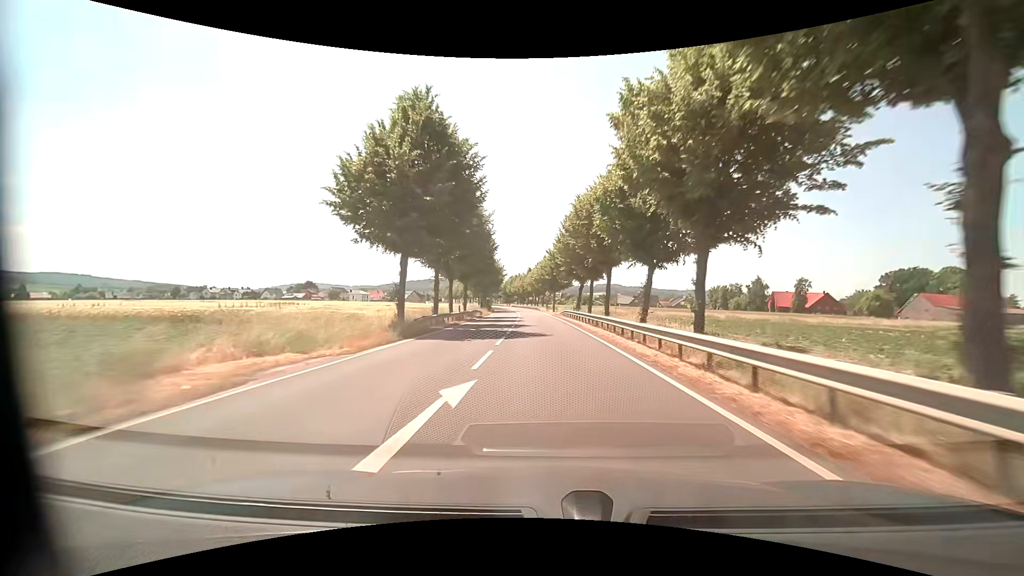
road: primary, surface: asphalt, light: Day
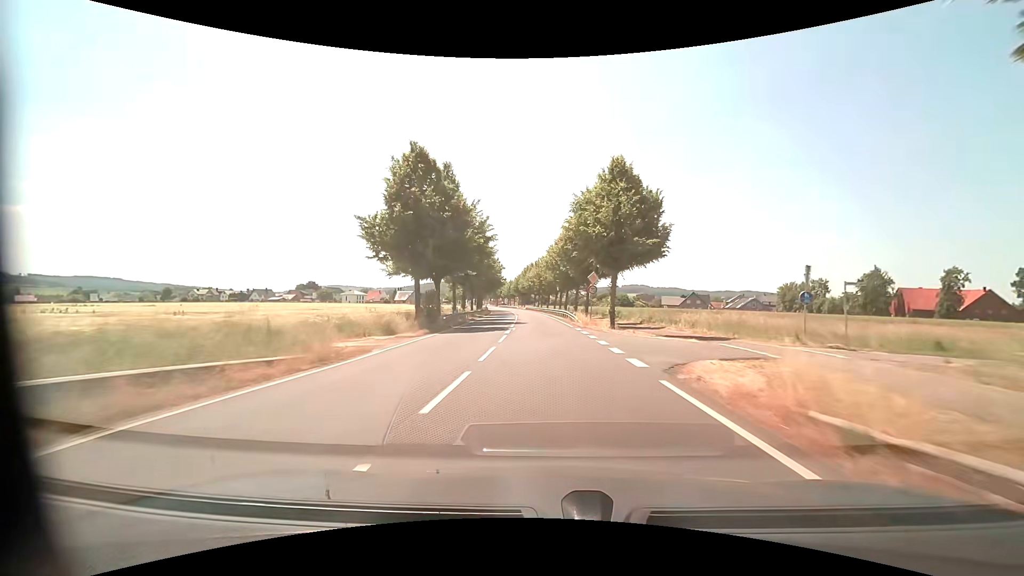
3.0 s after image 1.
(-0.9, +51.8) m; -2°
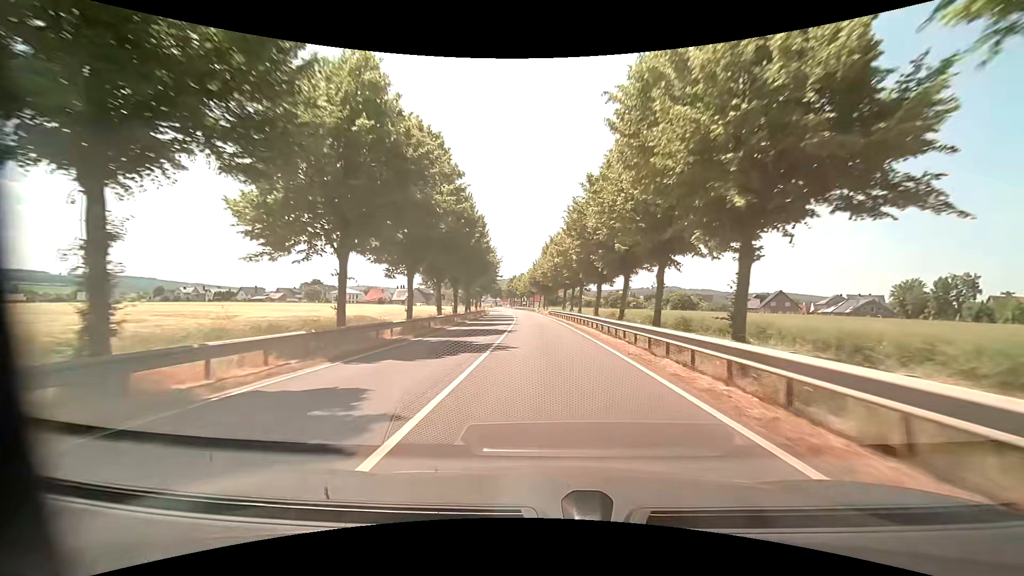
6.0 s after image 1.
(-1.5, +50.4) m; -3°
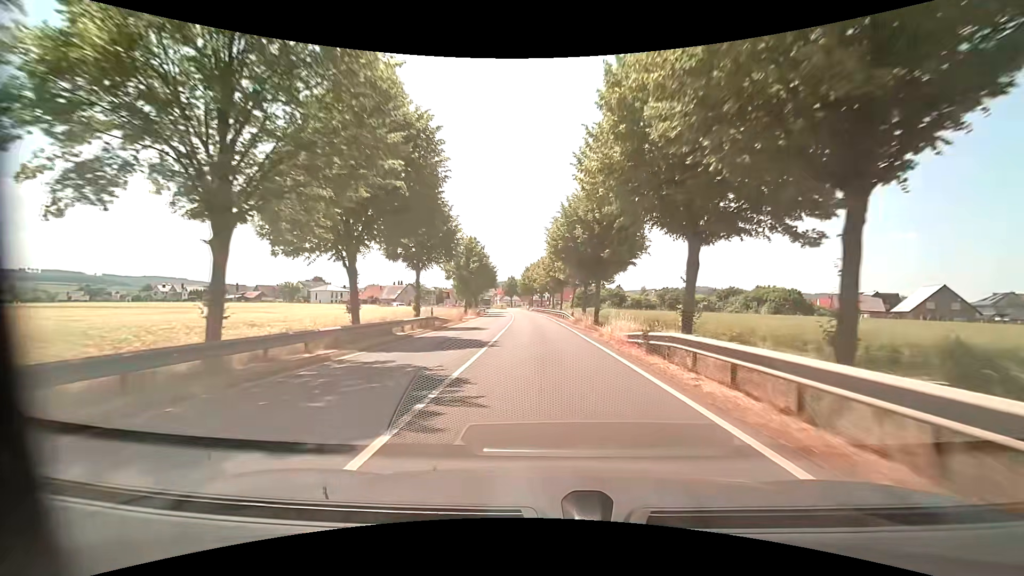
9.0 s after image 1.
(-1.3, +48.4) m; -3°
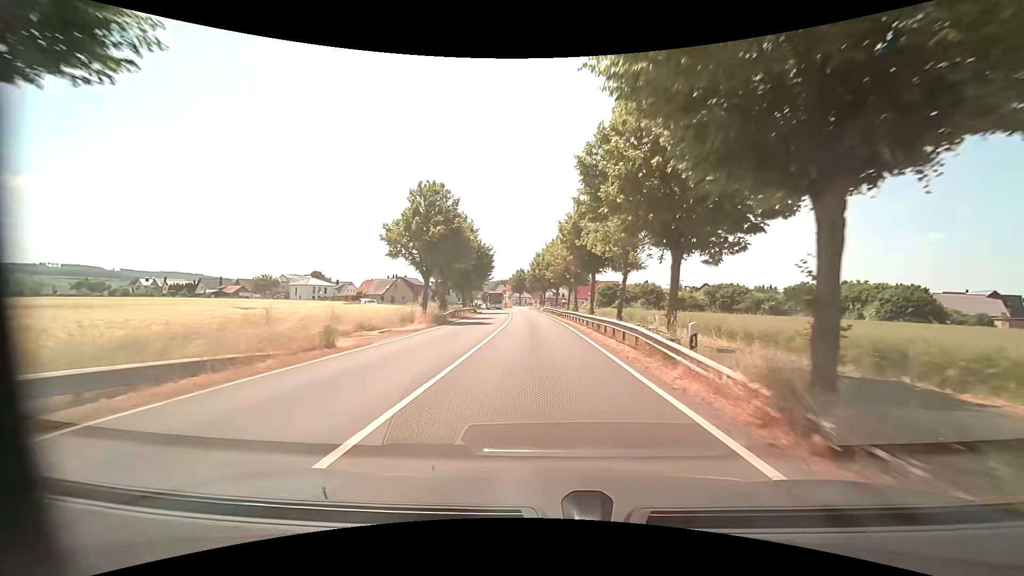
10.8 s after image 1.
(-0.3, +26.9) m; -2°
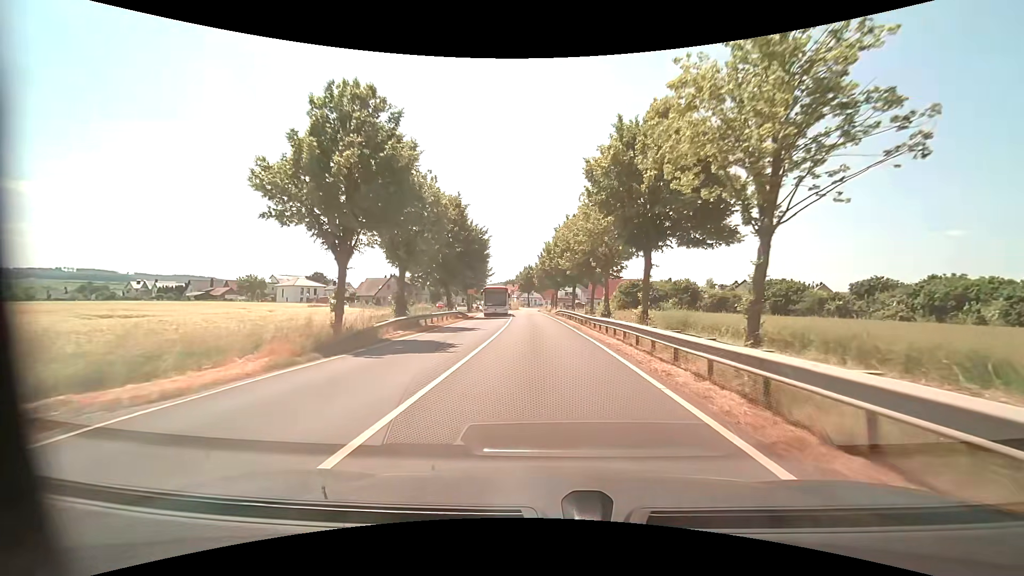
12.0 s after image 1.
(-0.1, +16.2) m; -1°
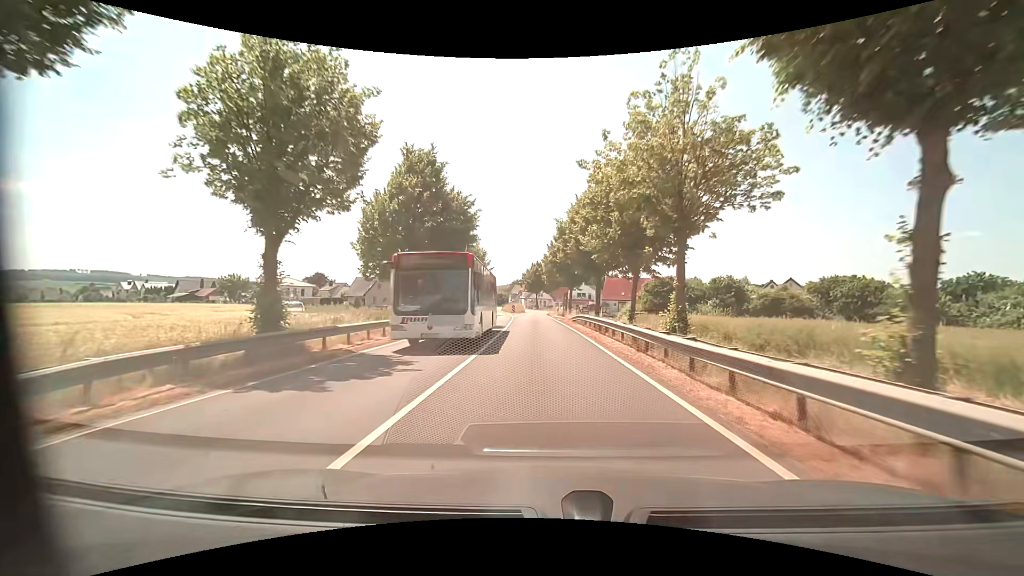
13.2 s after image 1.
(-0.2, +14.9) m; -1°
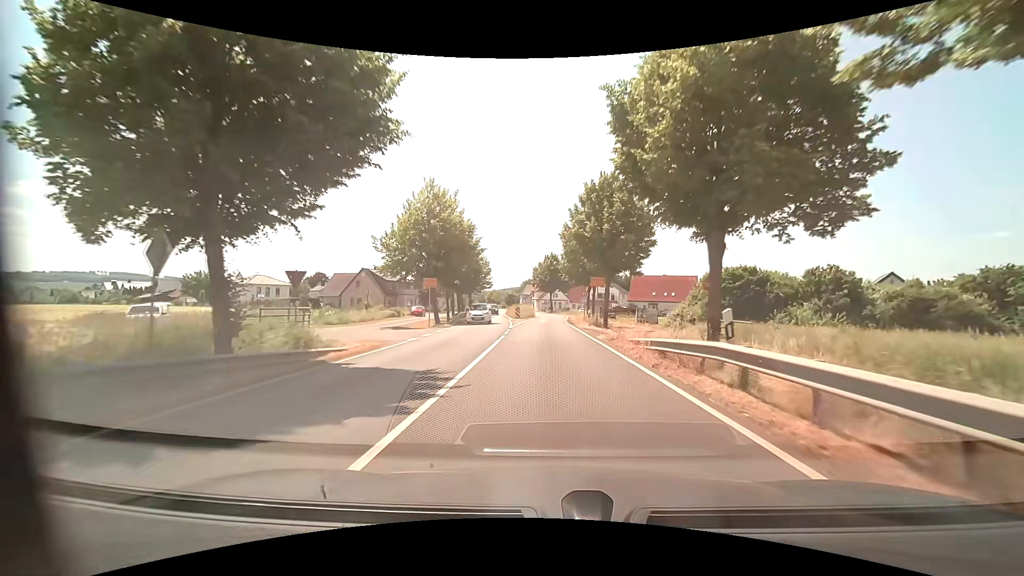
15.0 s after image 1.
(-0.4, +21.7) m; -2°
(0, +10) (0, +20) (0, +30) (0, +40) (0, +50) (+1, +60) (0, +70) (-1, +80) (-2, +90) (-4, +100) m
